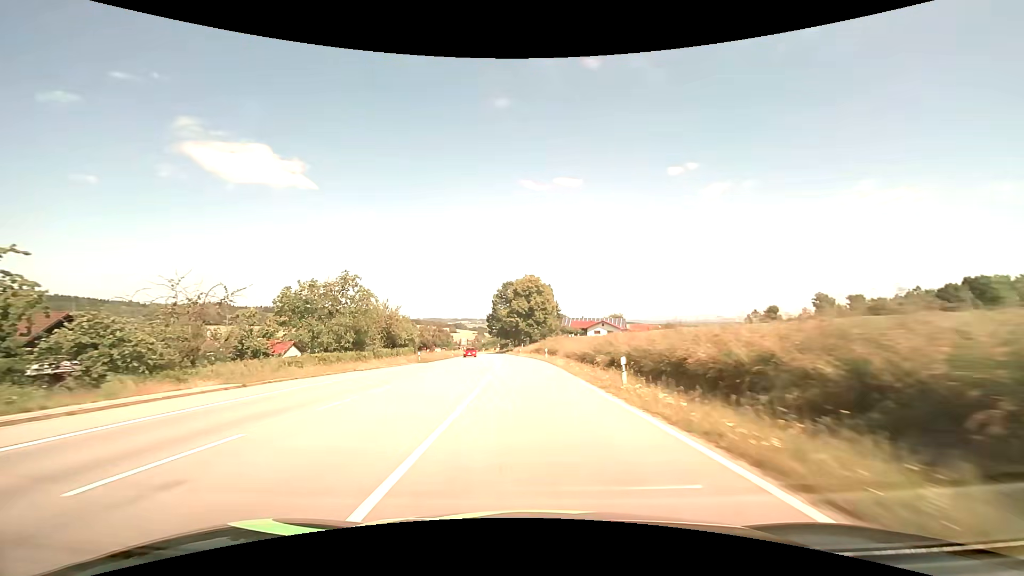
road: secondary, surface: asphalt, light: Day
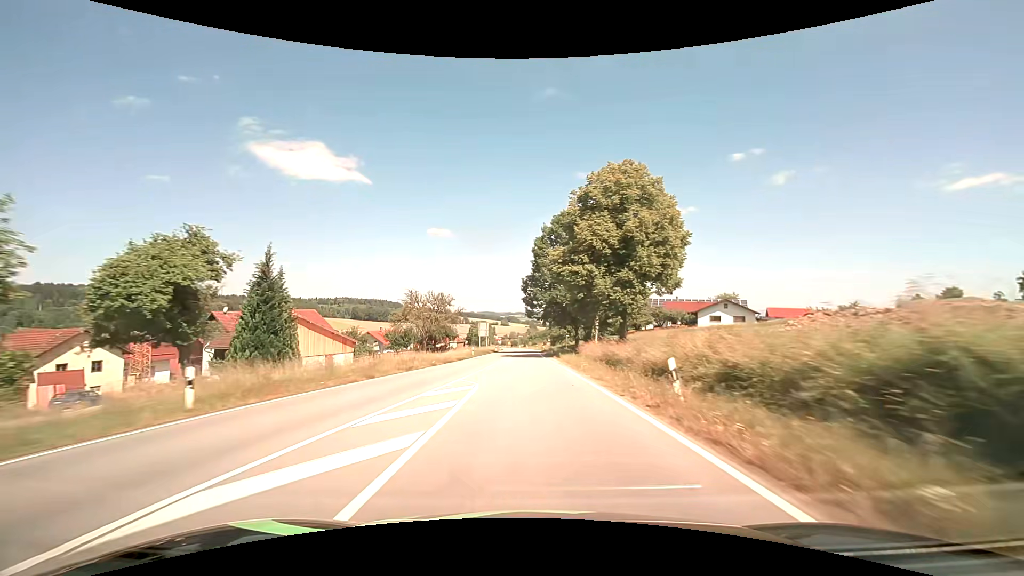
(-3.3, +66.5) m; -6°
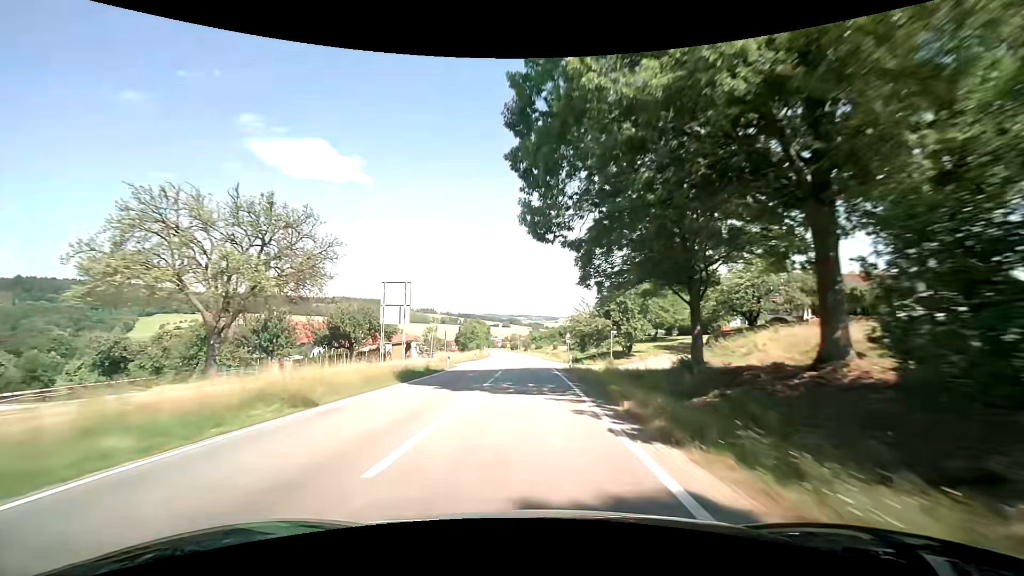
(-0.4, +54.2) m; 0°
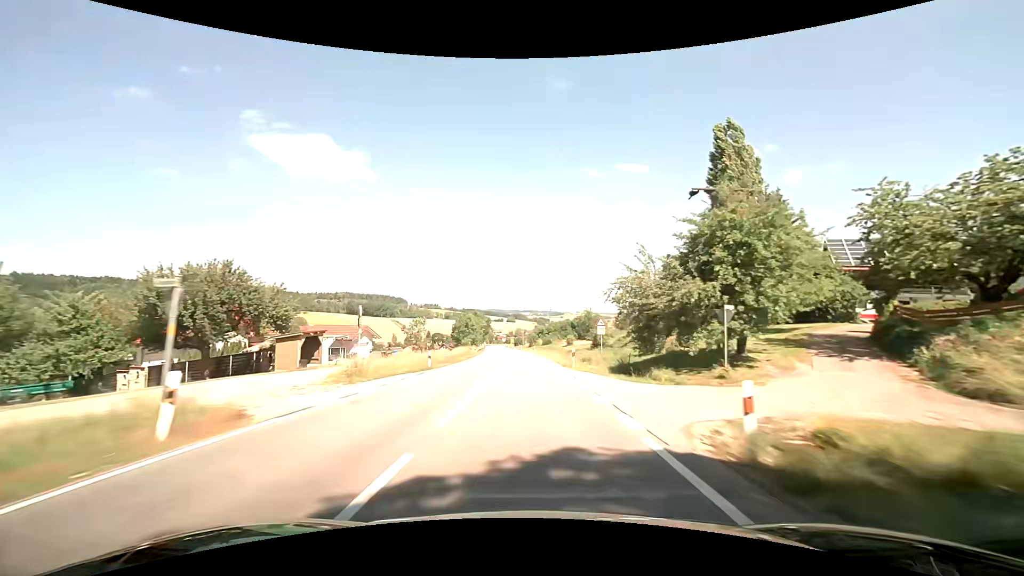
(-0.2, +27.4) m; 0°
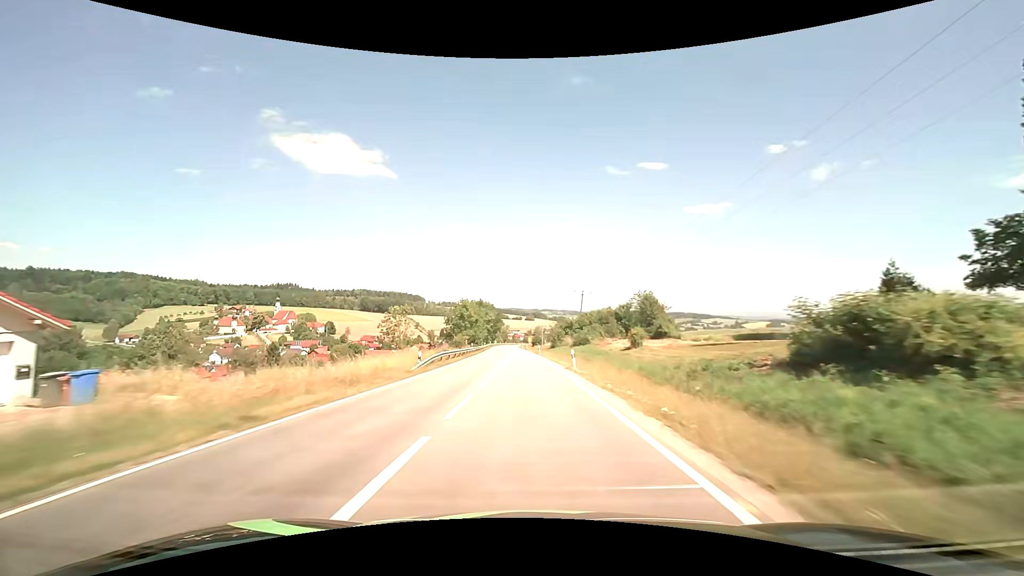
(-1.0, +41.3) m; -2°
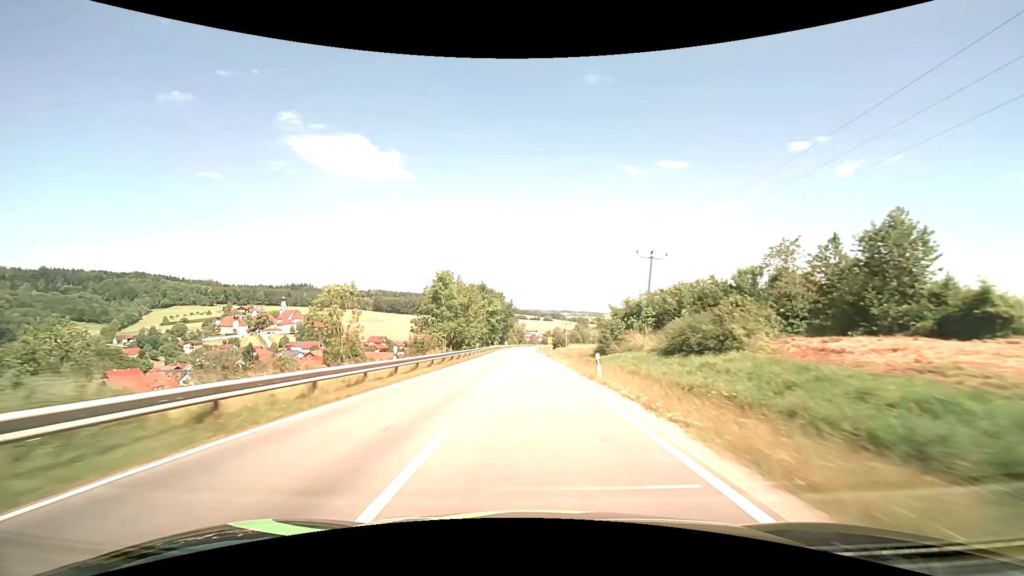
(-1.0, +41.6) m; -2°
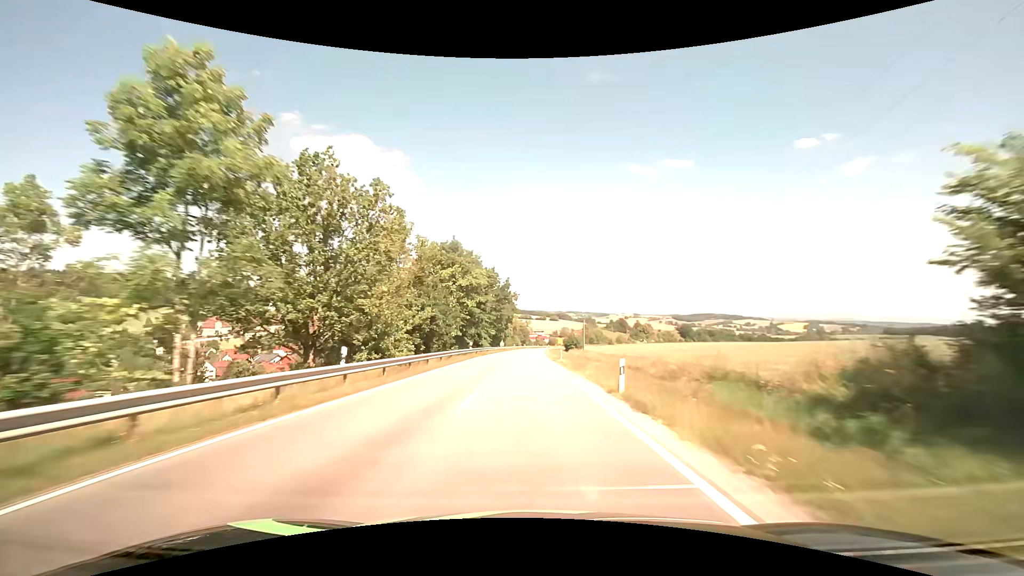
(-0.3, +41.8) m; -1°
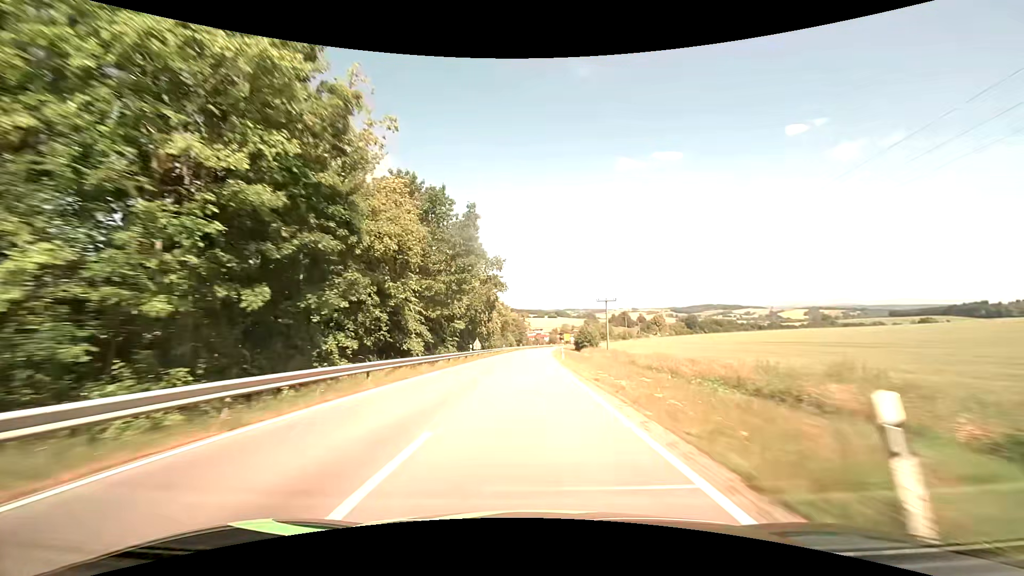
(+0.1, +42.1) m; 0°
(0, +10) (0, +20) (0, +30) (0, +40) (0, +50) (+1, +60) (+1, +70) (+1, +80) (+2, +90) (+2, +100) m
